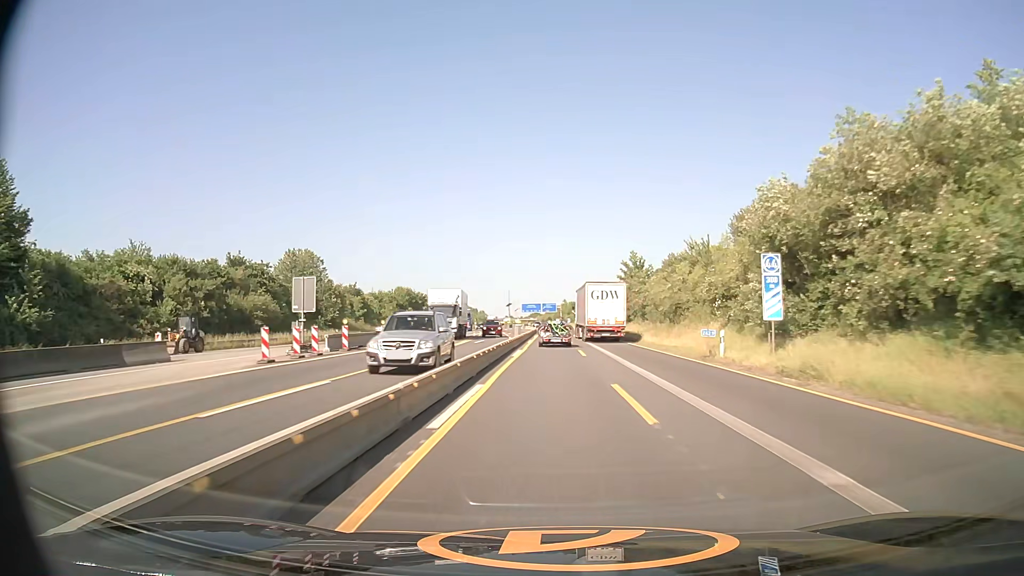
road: motorway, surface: asphalt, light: Day
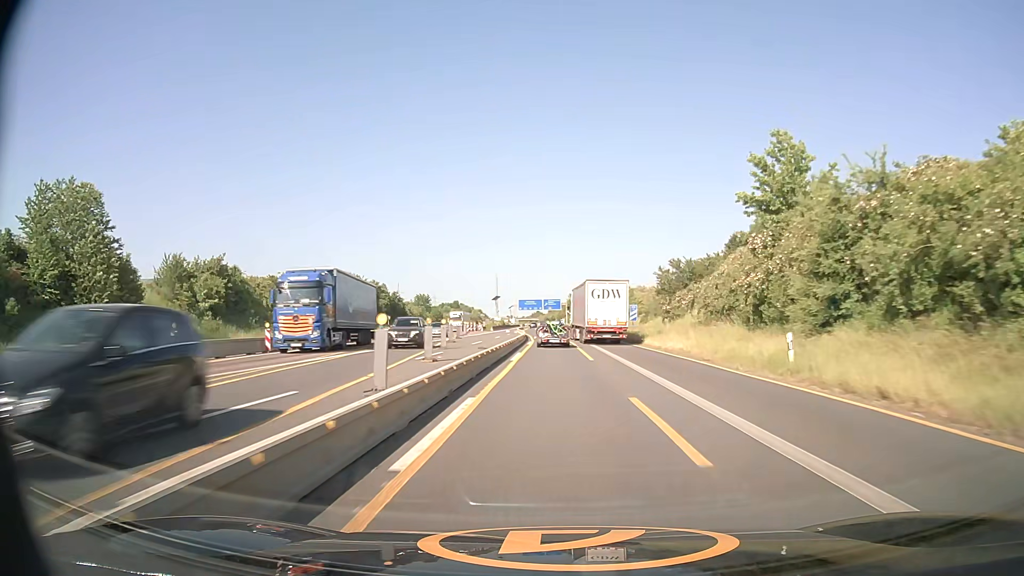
(-0.2, +56.2) m; 0°
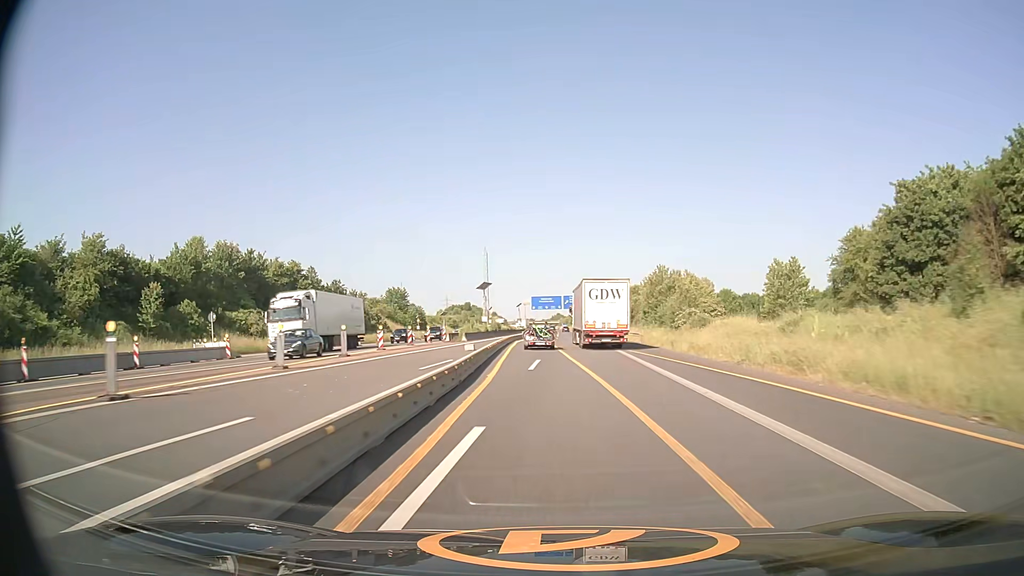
(-0.3, +57.3) m; -2°
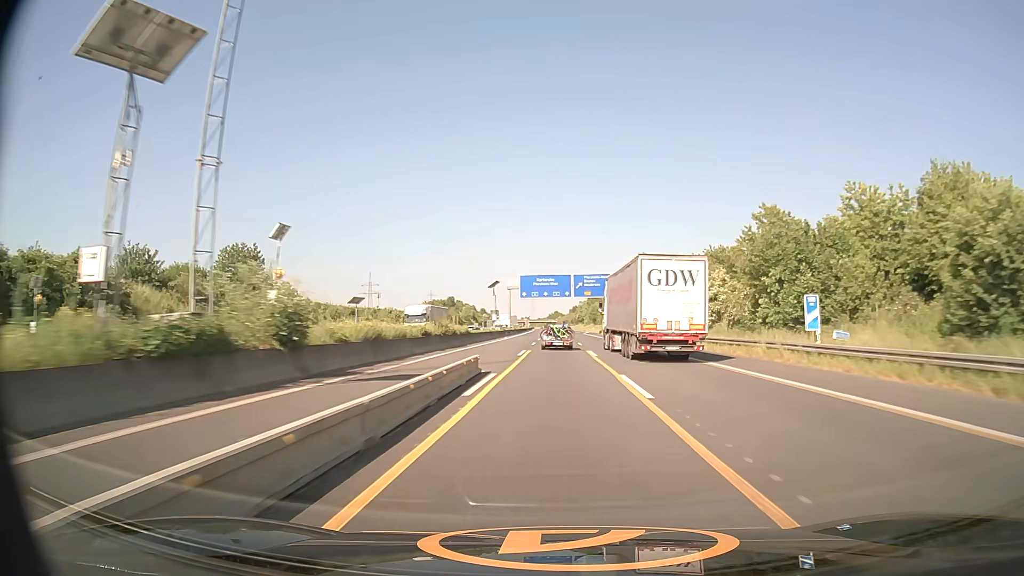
(-1.6, +80.9) m; 0°
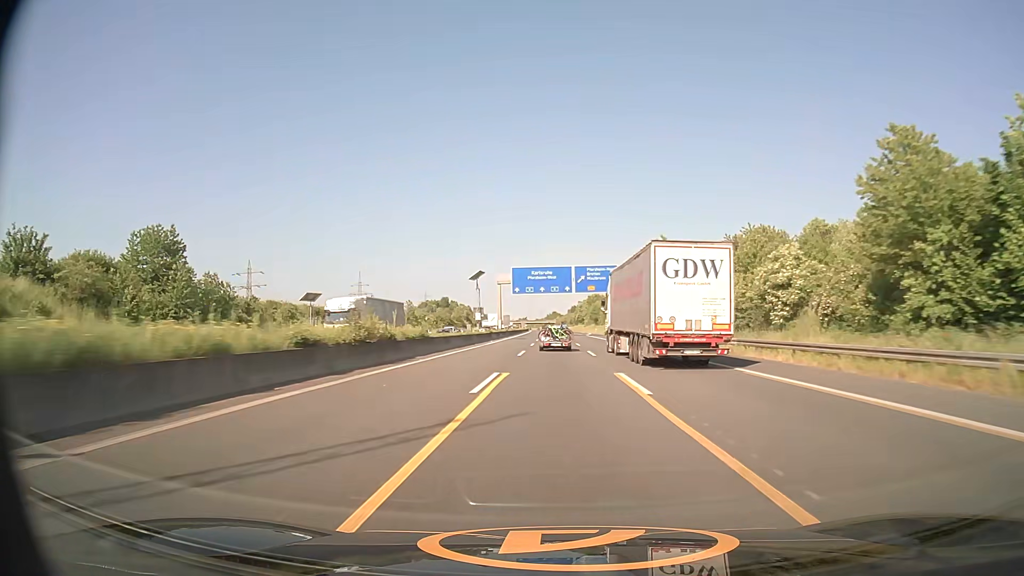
(0.0, +17.5) m; 0°
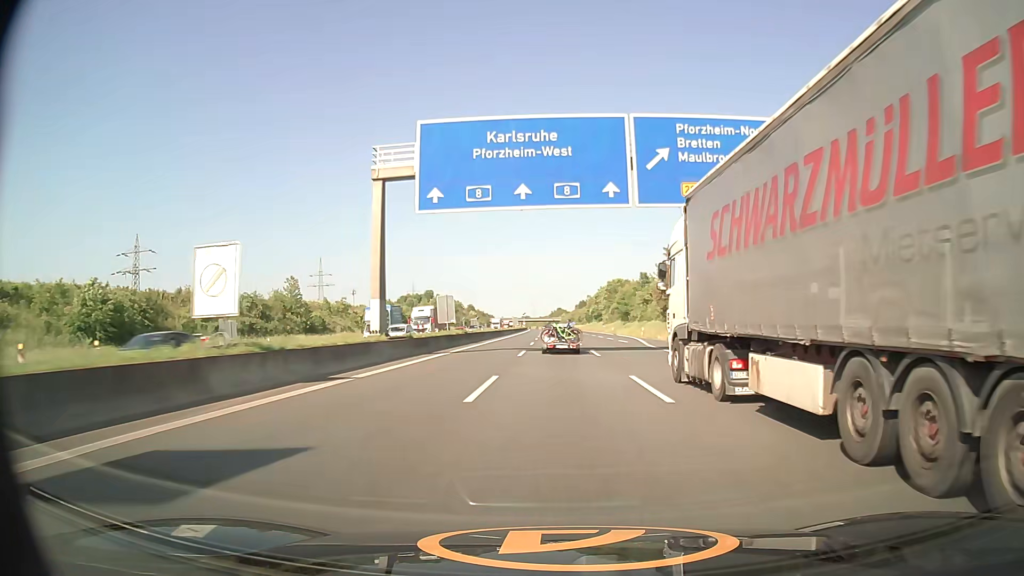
(-0.1, +74.0) m; 0°
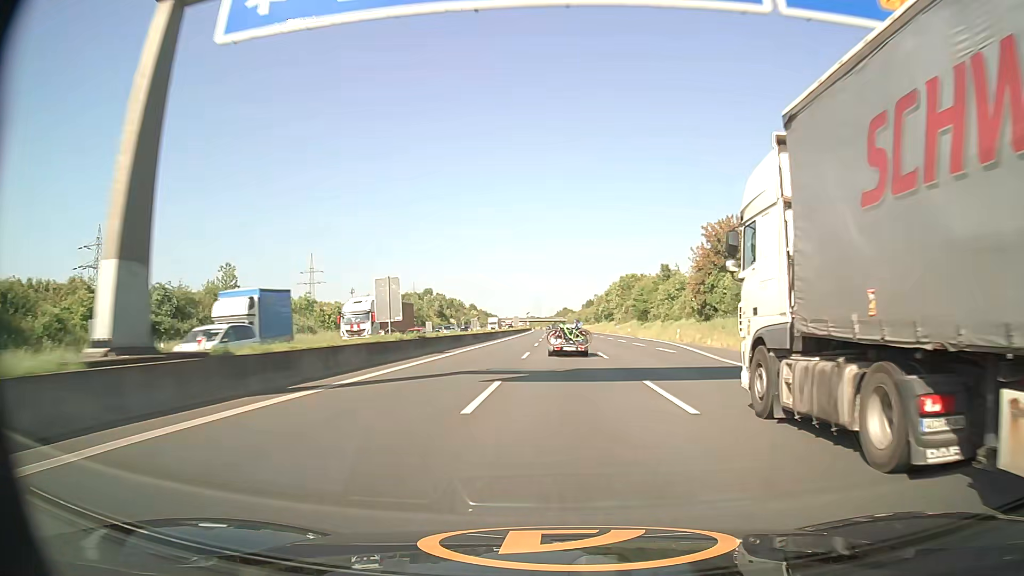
(-0.1, +19.4) m; -1°
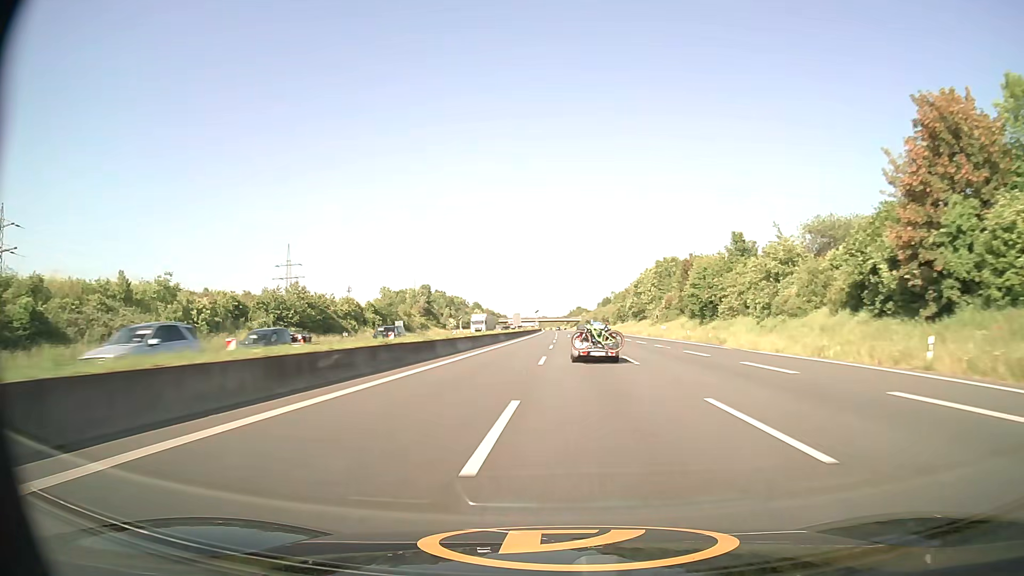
(-0.3, +40.0) m; -1°
(0, +10) (0, +20) (0, +30) (0, +40) (0, +50) (0, +60) (-1, +70) (-1, +80) (-1, +90) (-1, +100) m
